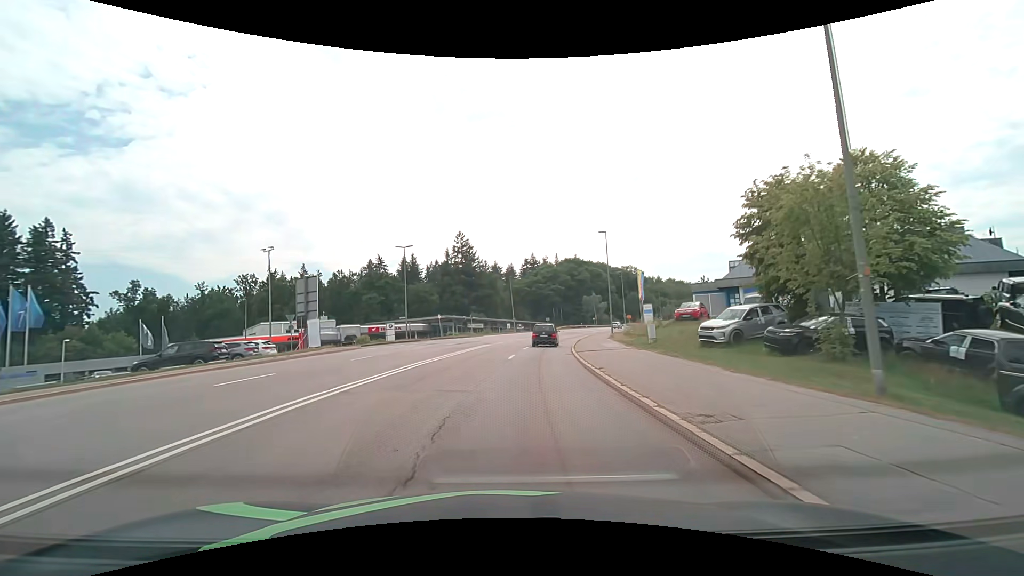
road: secondary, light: Day
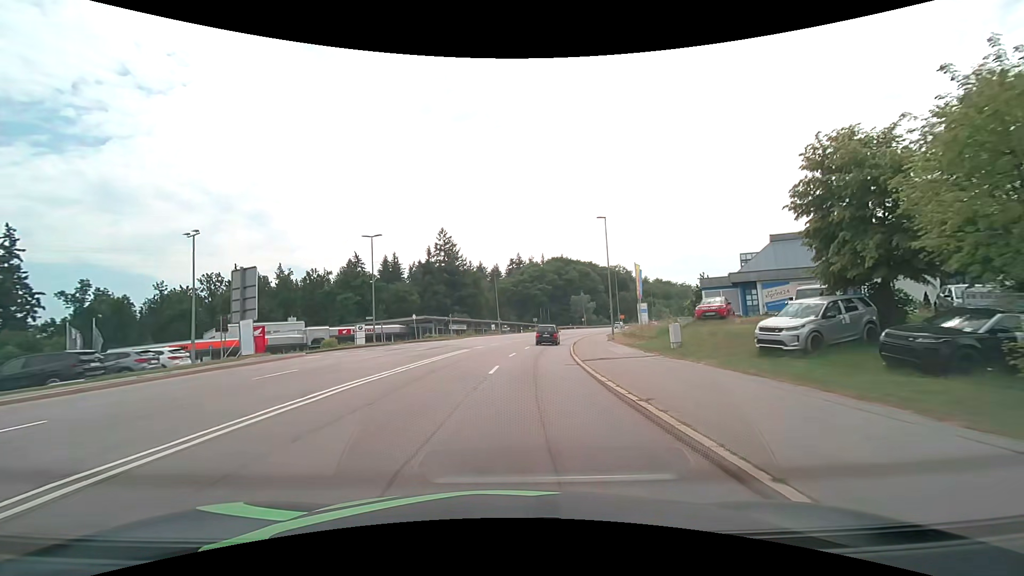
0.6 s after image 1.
(+0.1, +7.0) m; +2°
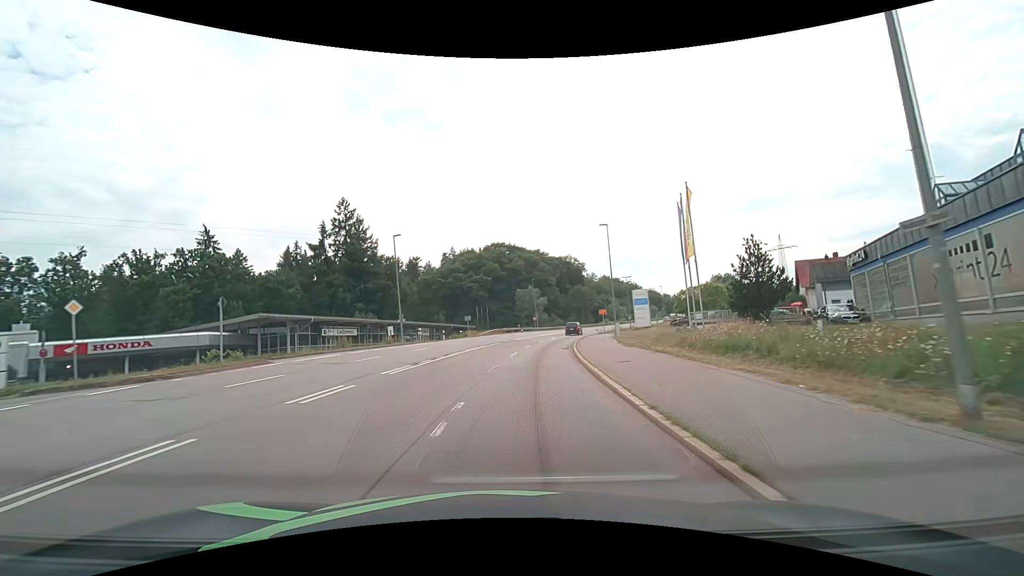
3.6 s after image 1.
(+2.2, +35.8) m; +7°
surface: asphalt
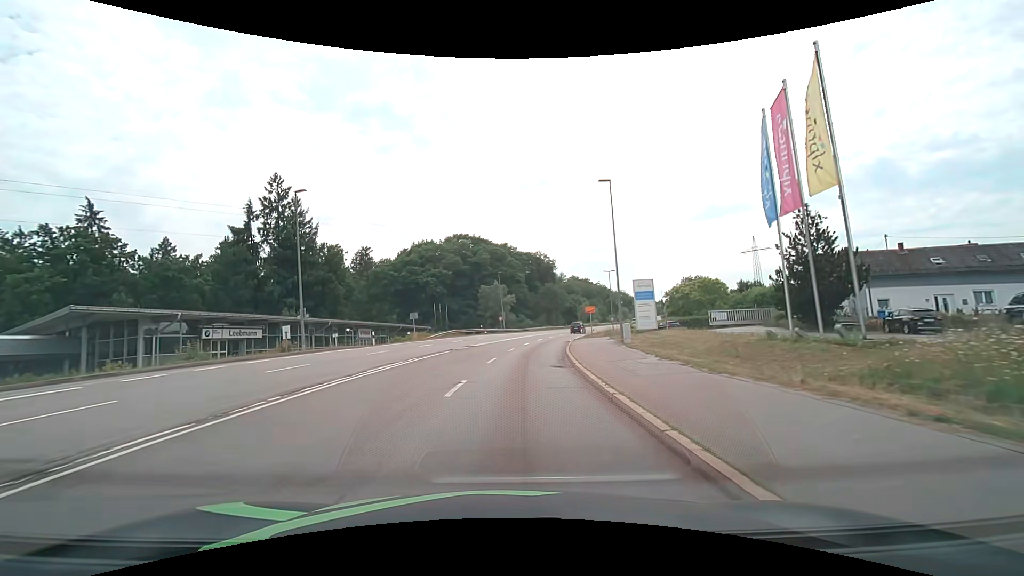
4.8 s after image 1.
(+0.5, +14.7) m; +4°
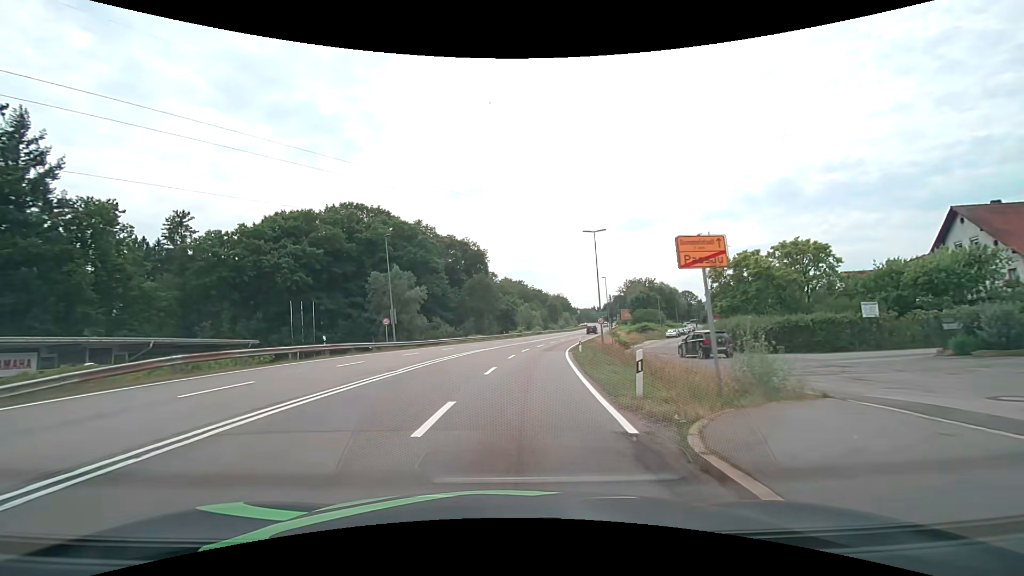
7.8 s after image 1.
(+2.5, +38.4) m; +8°
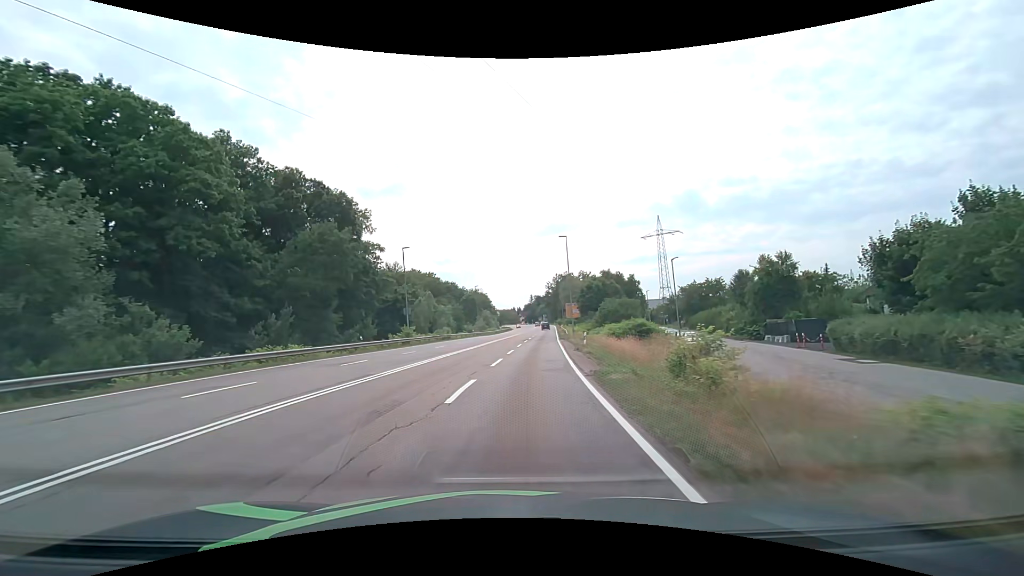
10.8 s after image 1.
(+3.8, +42.7) m; +9°
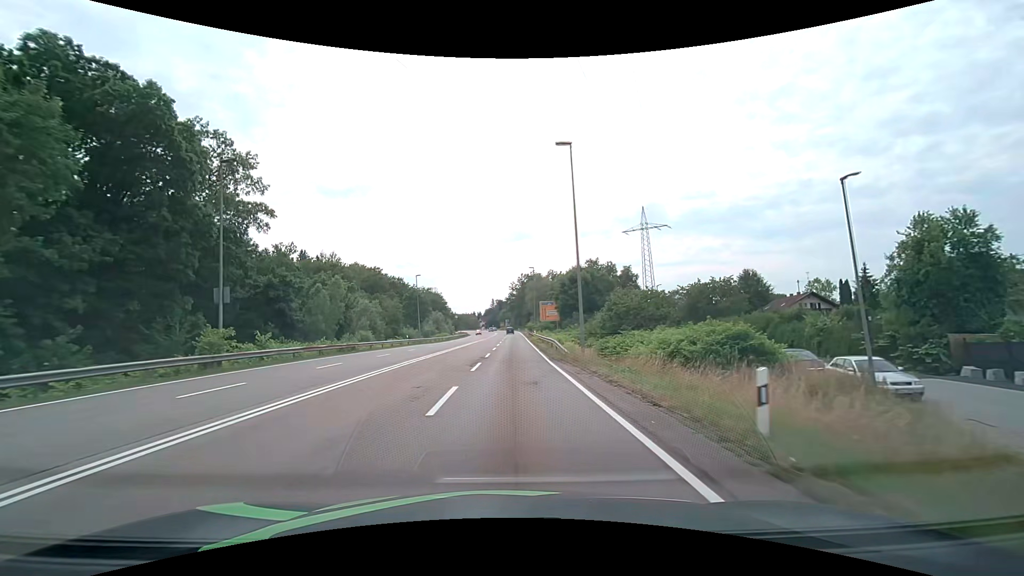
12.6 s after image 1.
(+1.2, +26.6) m; +4°
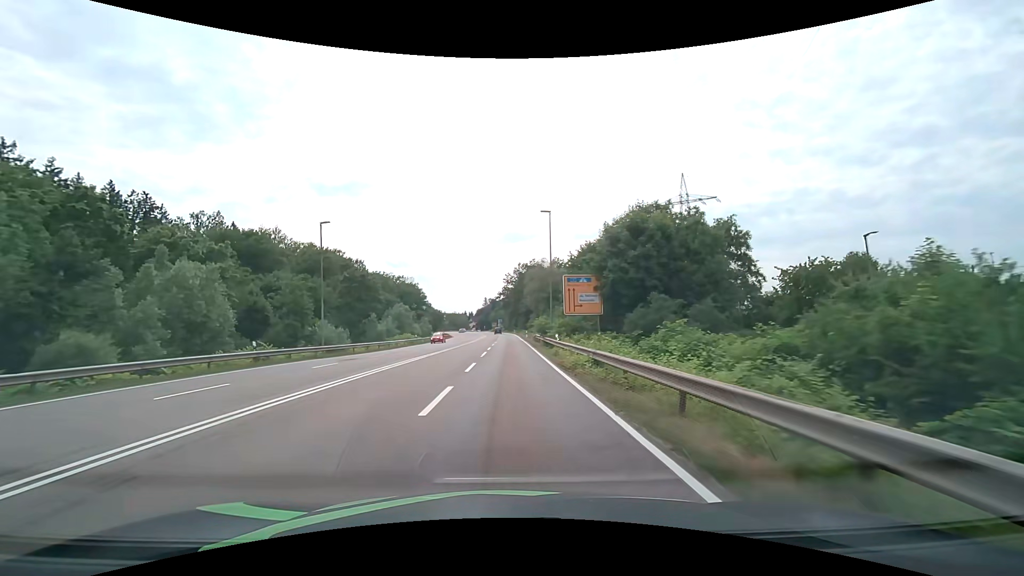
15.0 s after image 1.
(+0.4, +36.0) m; +1°
(0, +10) (0, +20) (0, +30) (0, +40) (0, +50) (0, +60) (0, +70) (0, +80) (0, +90) (0, +100) m
